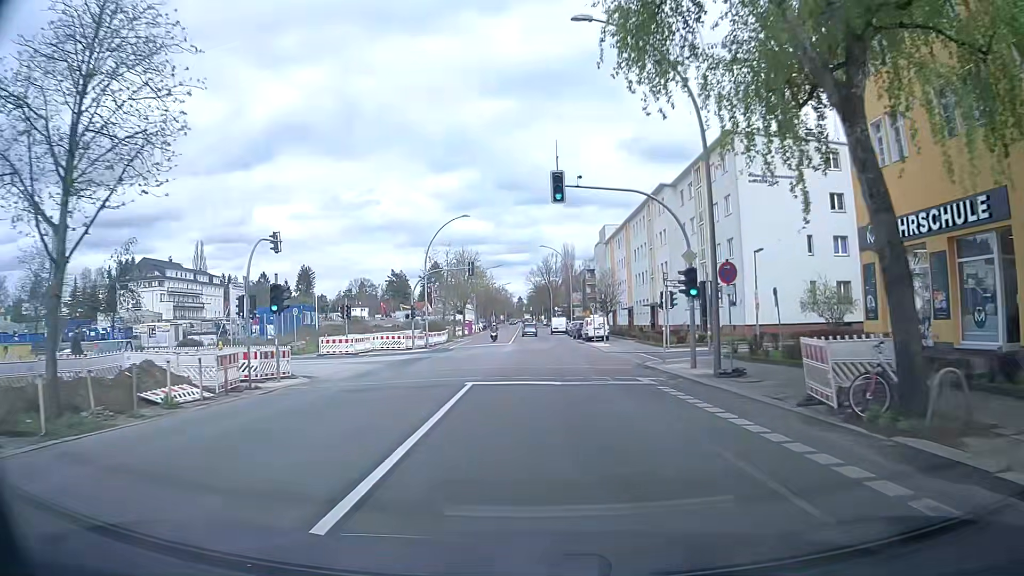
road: secondary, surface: asphalt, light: Day
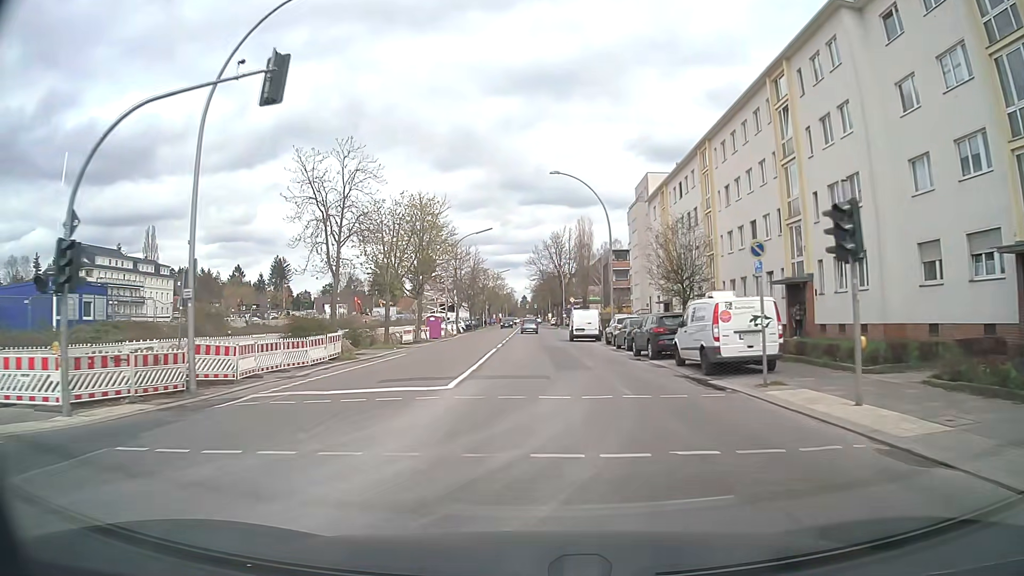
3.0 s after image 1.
(+0.2, +37.2) m; 0°
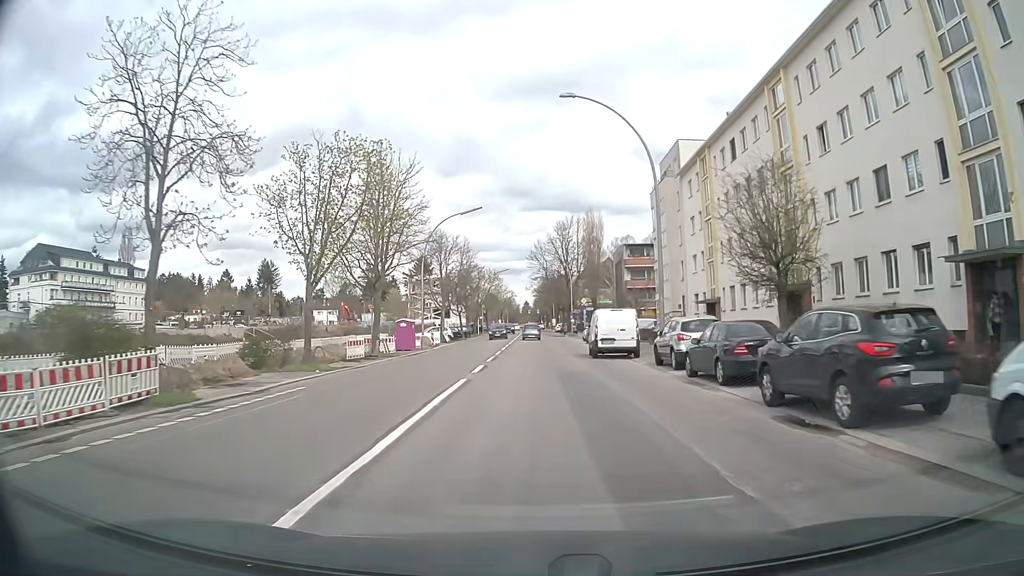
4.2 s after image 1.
(-0.1, +14.9) m; -1°
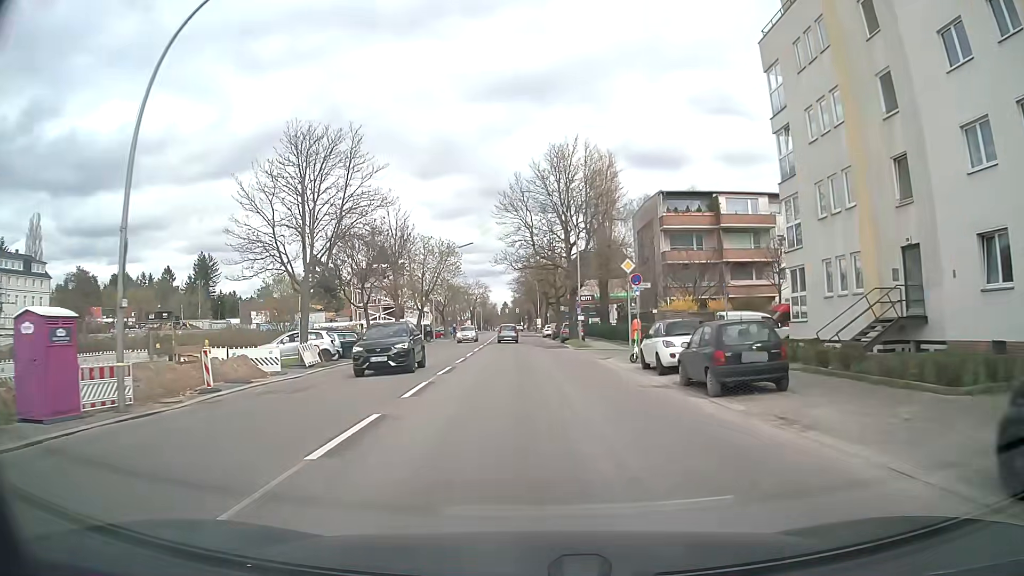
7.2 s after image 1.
(+0.2, +36.8) m; +1°
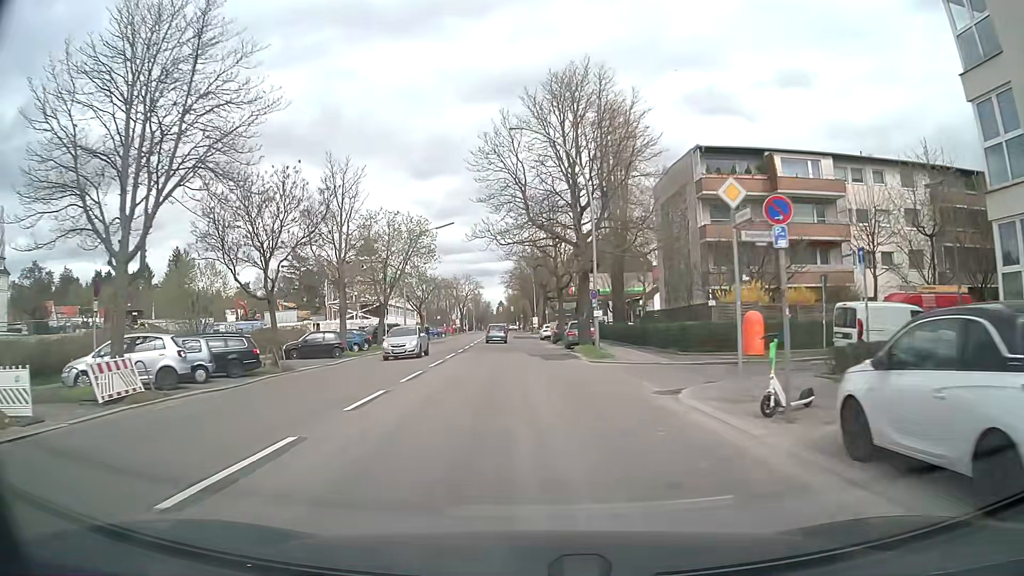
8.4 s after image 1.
(+0.2, +14.3) m; +1°
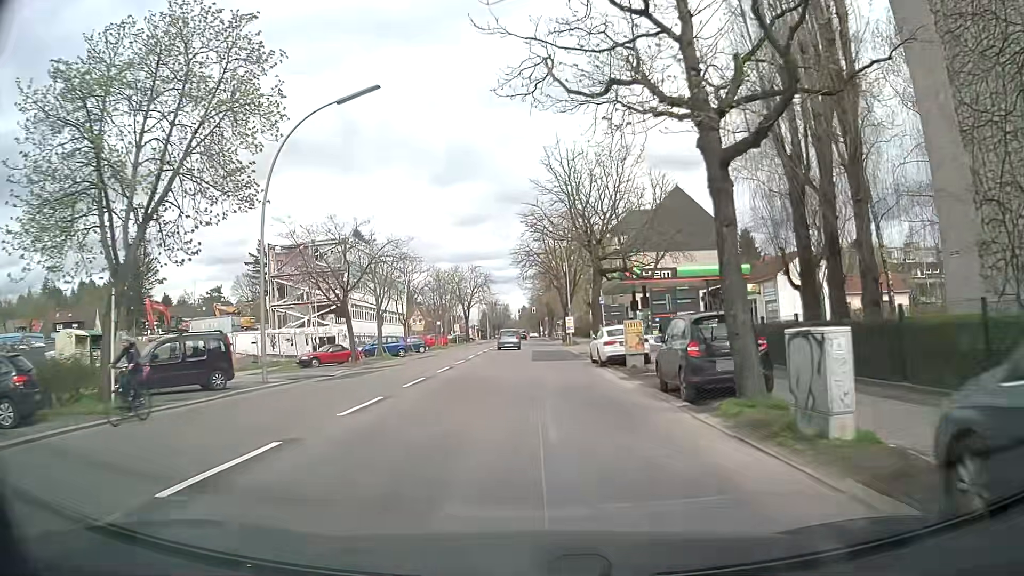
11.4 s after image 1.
(-1.1, +35.9) m; -3°
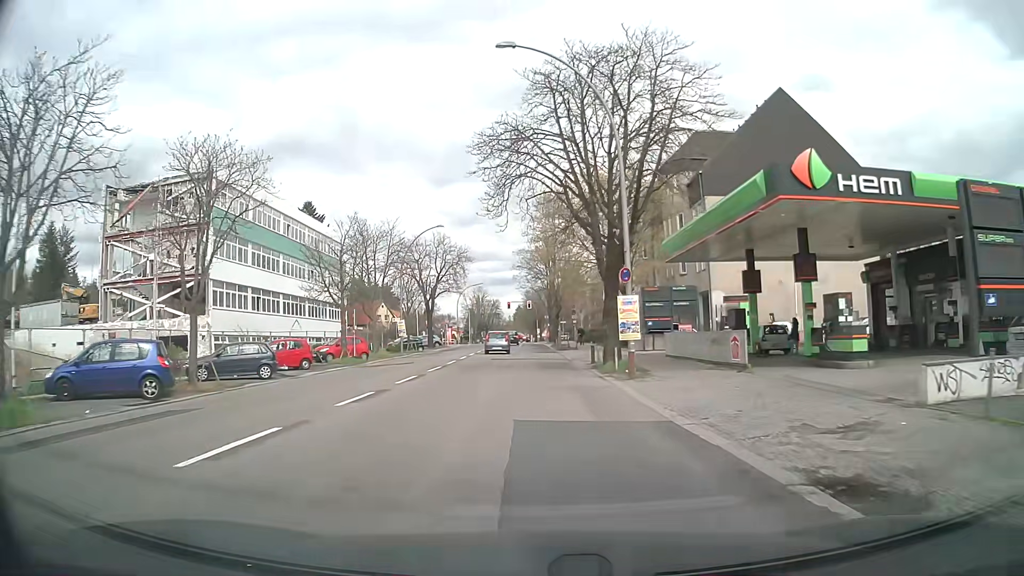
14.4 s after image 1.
(0.0, +34.8) m; 0°
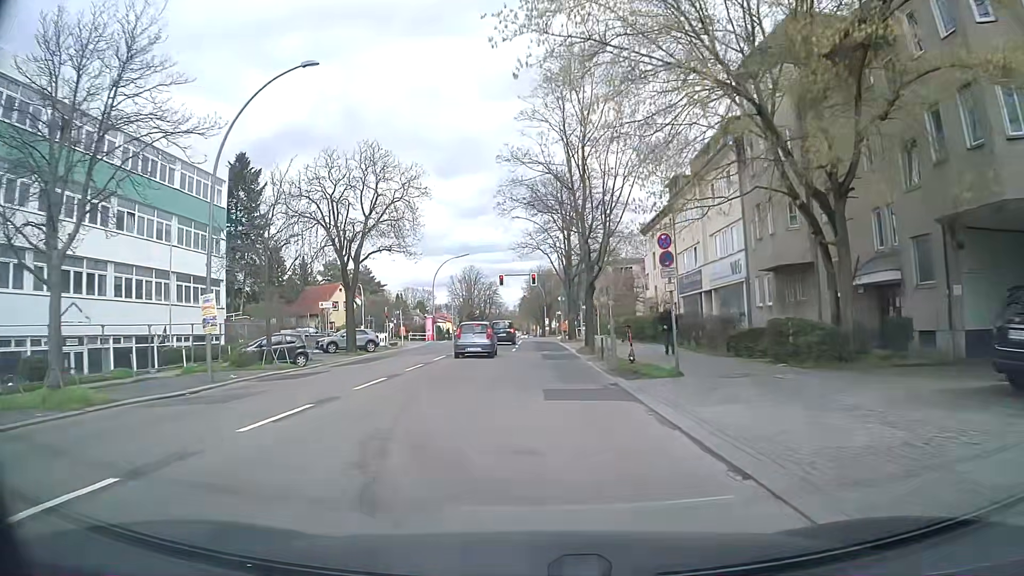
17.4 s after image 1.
(-0.1, +33.5) m; -1°
